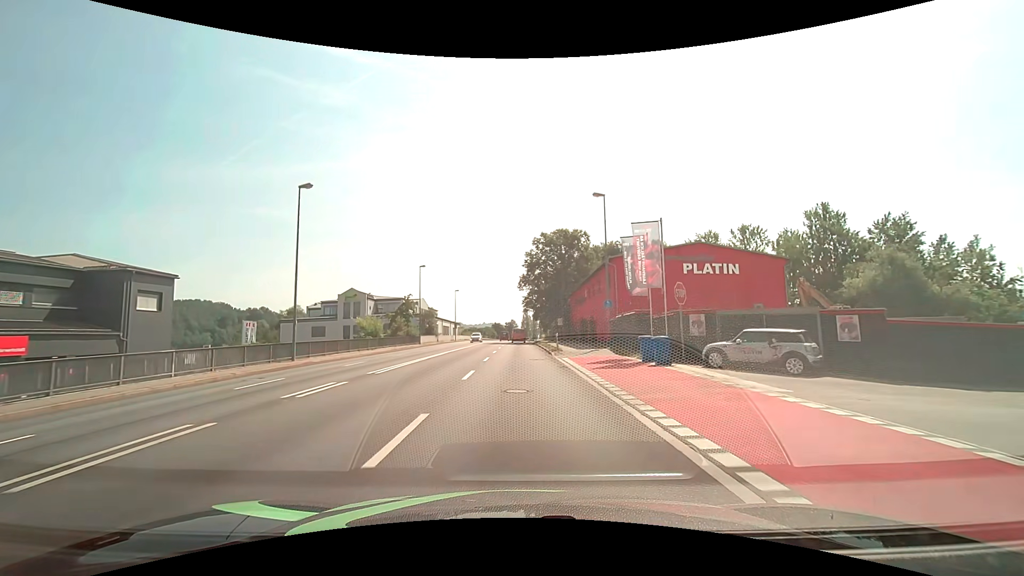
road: primary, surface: asphalt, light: Day
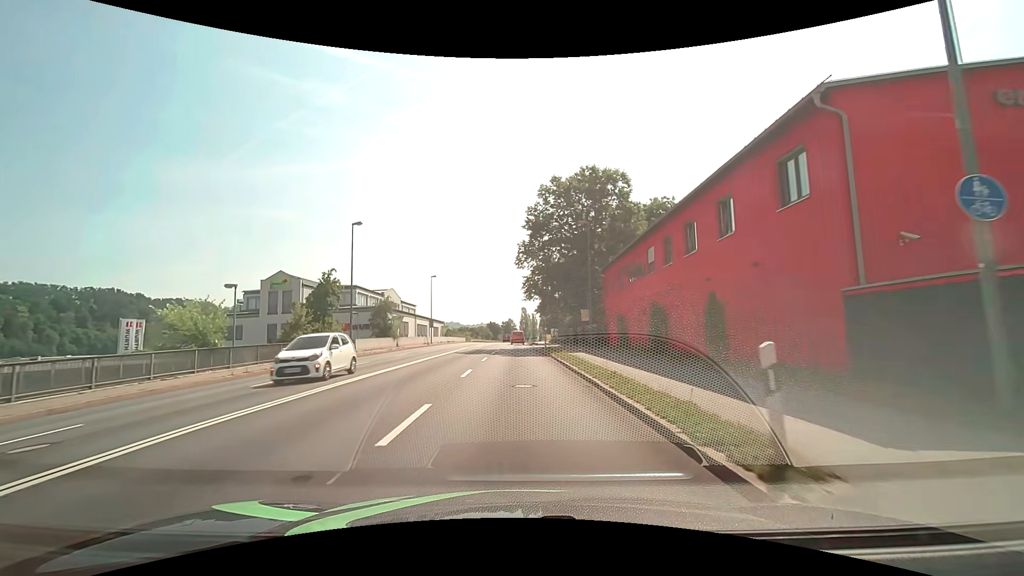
(0.0, +26.2) m; 0°
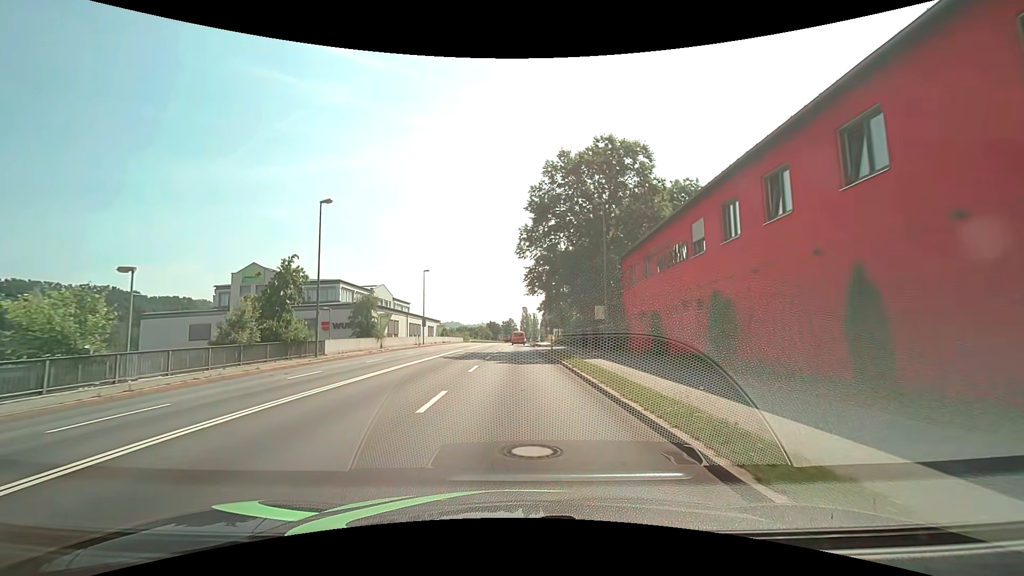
(0.0, +6.7) m; 0°
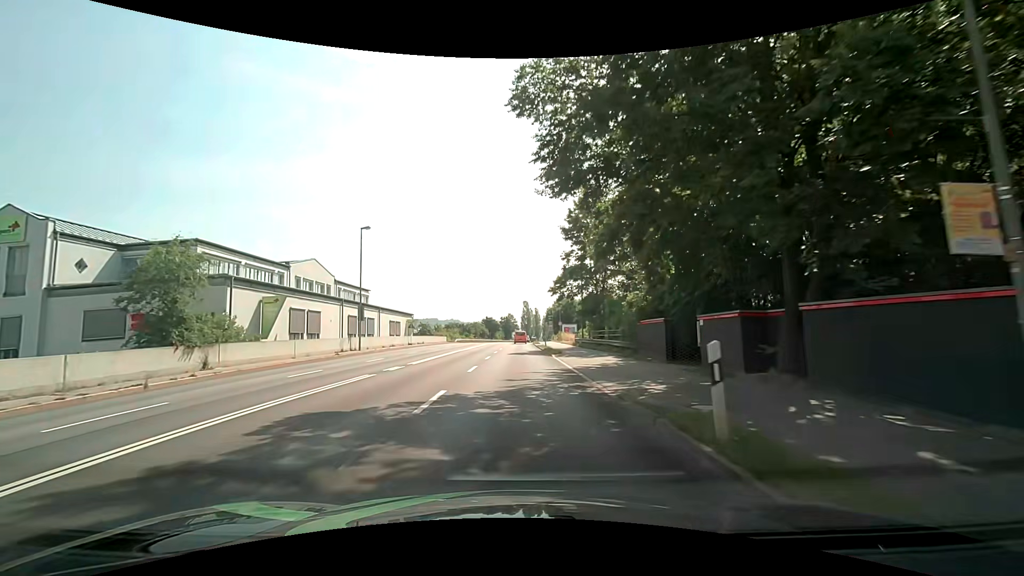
(-0.1, +27.4) m; 0°
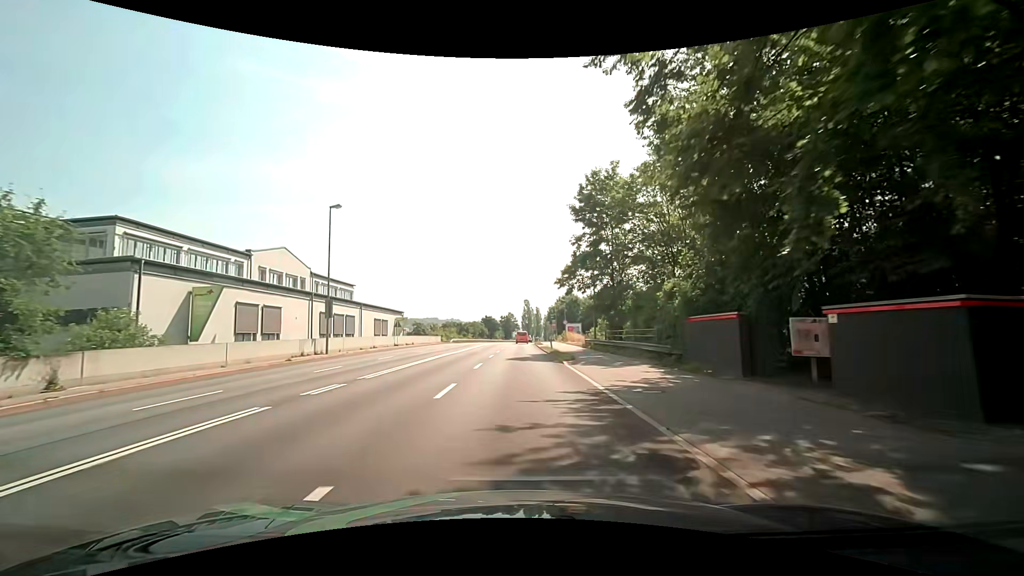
(0.0, +7.1) m; 0°
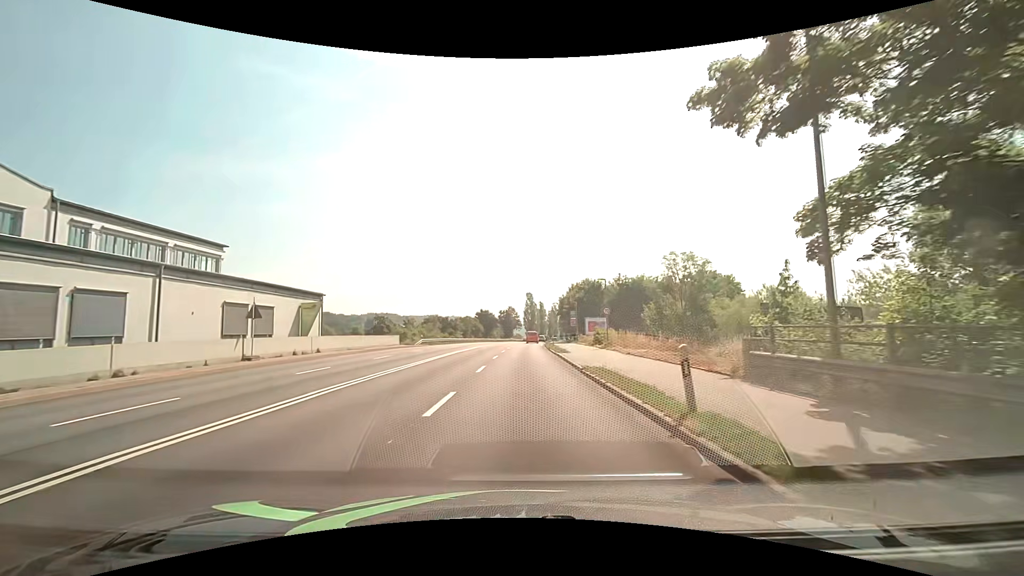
(-0.2, +29.5) m; 0°
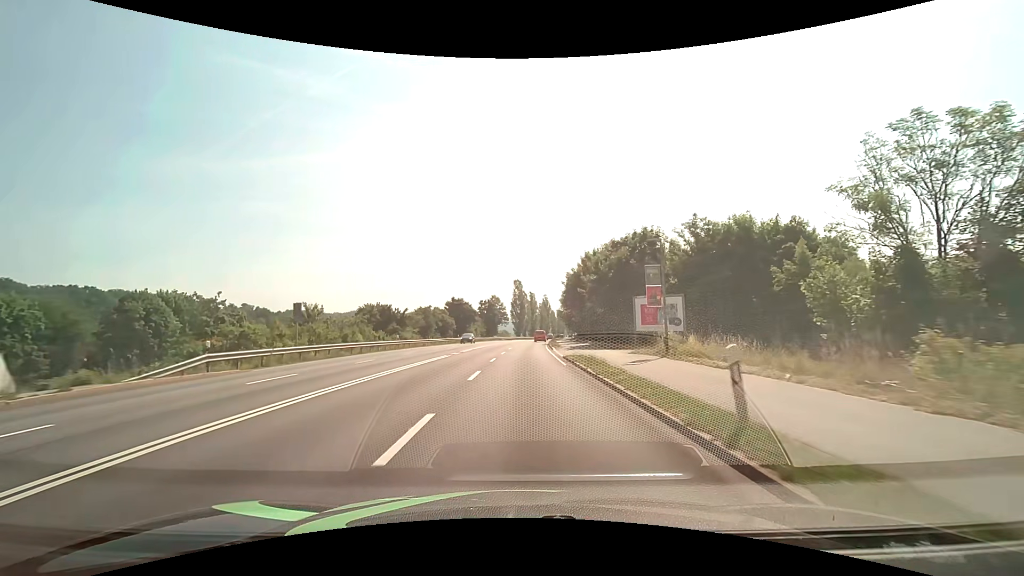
(+0.3, +39.2) m; +1°
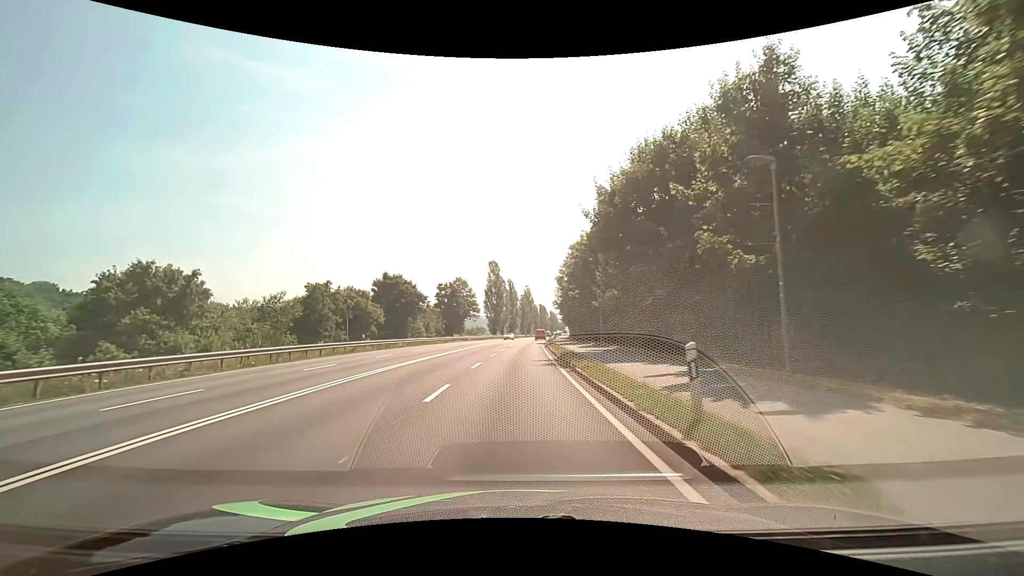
(+1.0, +40.4) m; +3°
(0, +10) (0, +20) (0, +30) (+1, +40) (+1, +50) (+1, +60) (+2, +70) (+2, +80) (+3, +90) (+4, +100) m
